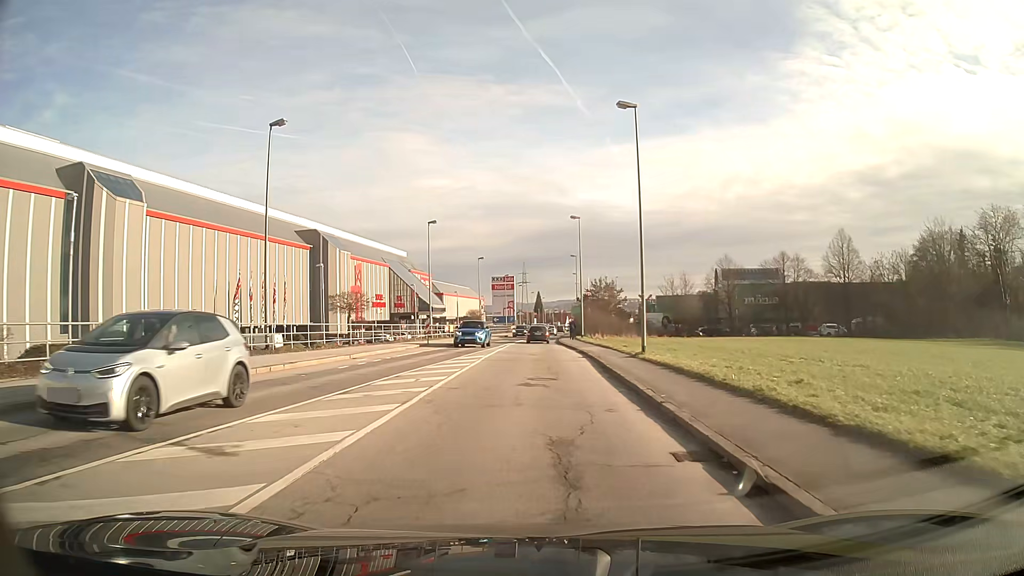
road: tertiary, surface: asphalt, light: Day
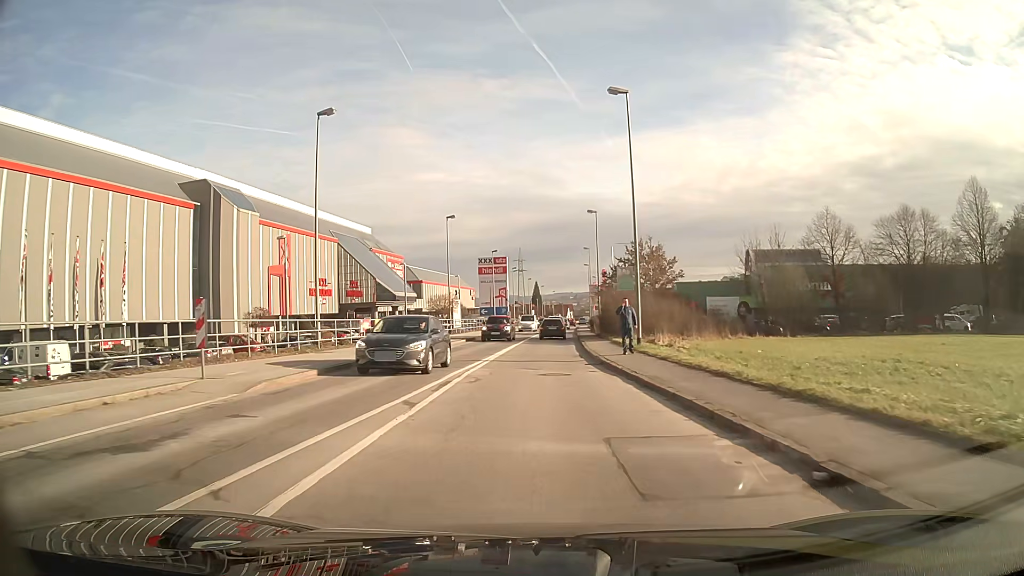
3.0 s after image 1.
(+0.2, +30.6) m; +1°
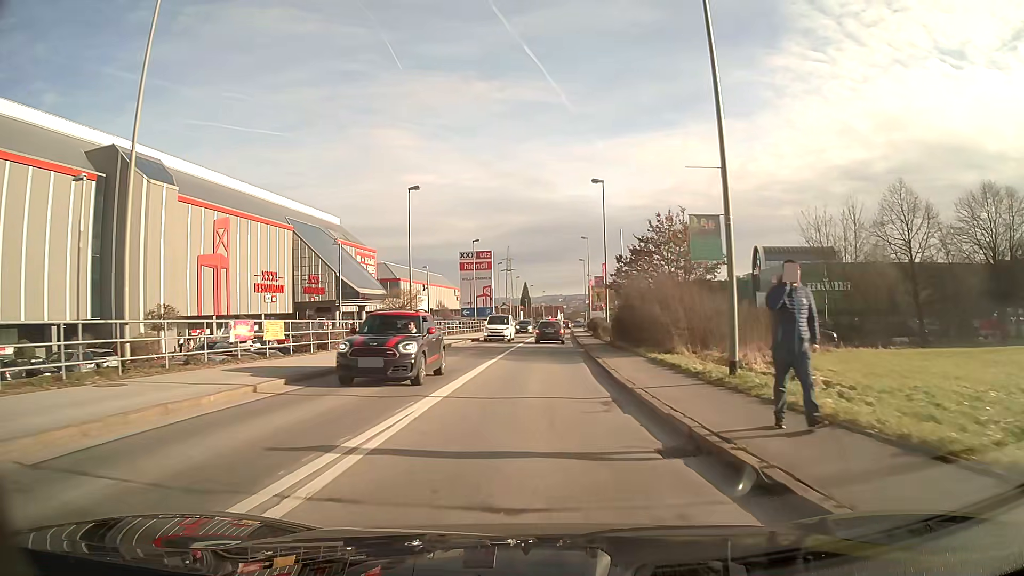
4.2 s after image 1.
(+0.1, +13.4) m; +1°
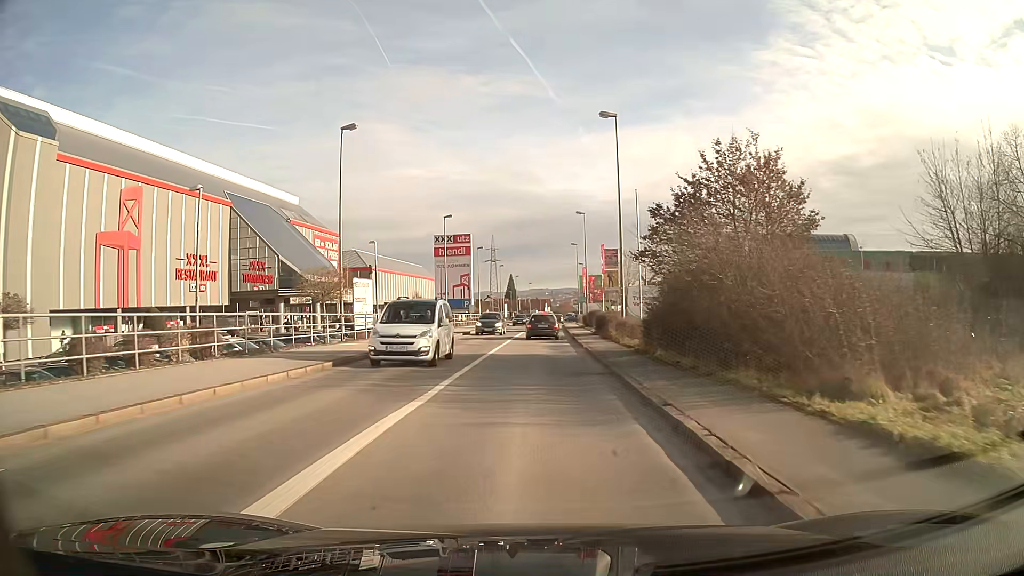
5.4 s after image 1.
(+0.1, +13.3) m; +1°
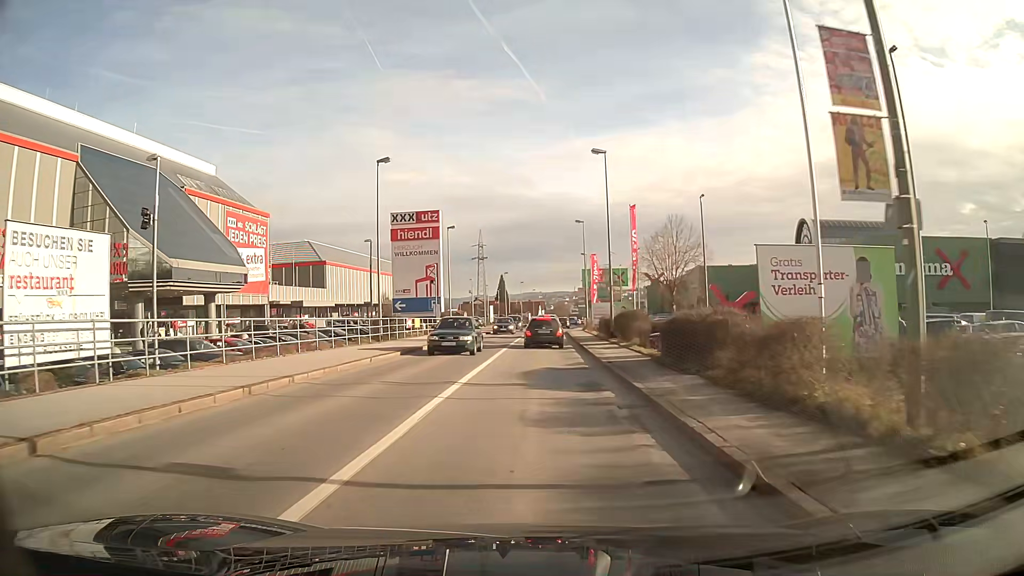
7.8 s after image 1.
(+0.2, +23.4) m; +1°
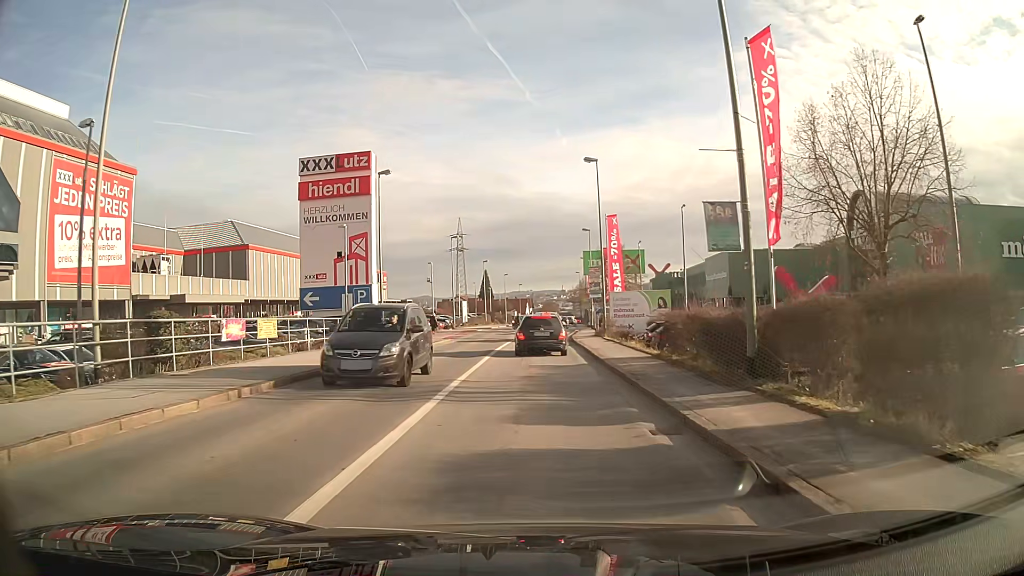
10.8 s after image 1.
(+0.2, +24.2) m; +1°
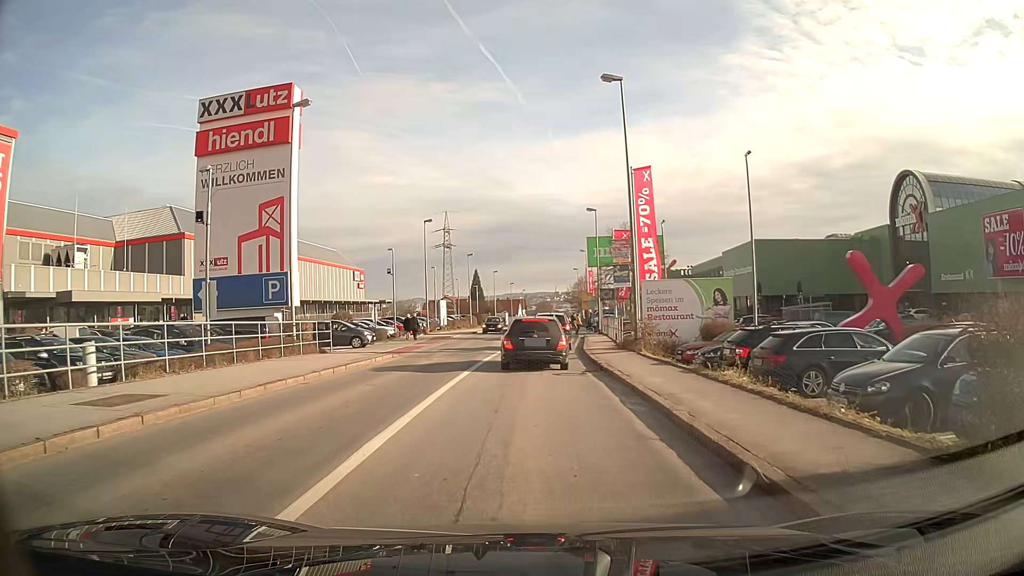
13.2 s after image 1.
(+0.1, +13.8) m; +1°
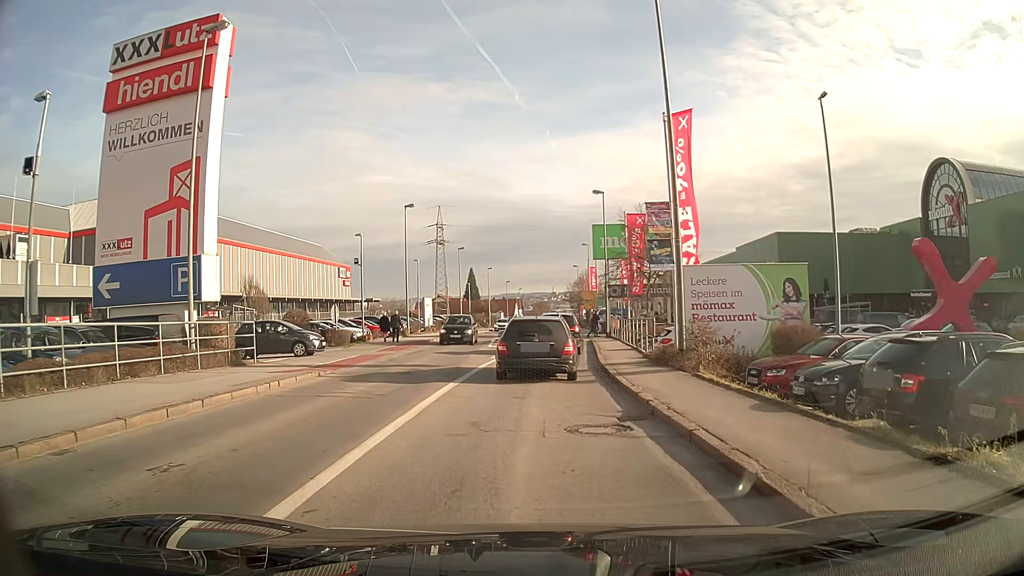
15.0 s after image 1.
(0.0, +7.8) m; 0°
(0, +10) (0, +20) (+1, +30) (+1, +40) (+2, +50) (+2, +60) (+3, +70) (+3, +80) (+4, +90) (+4, +100) m
